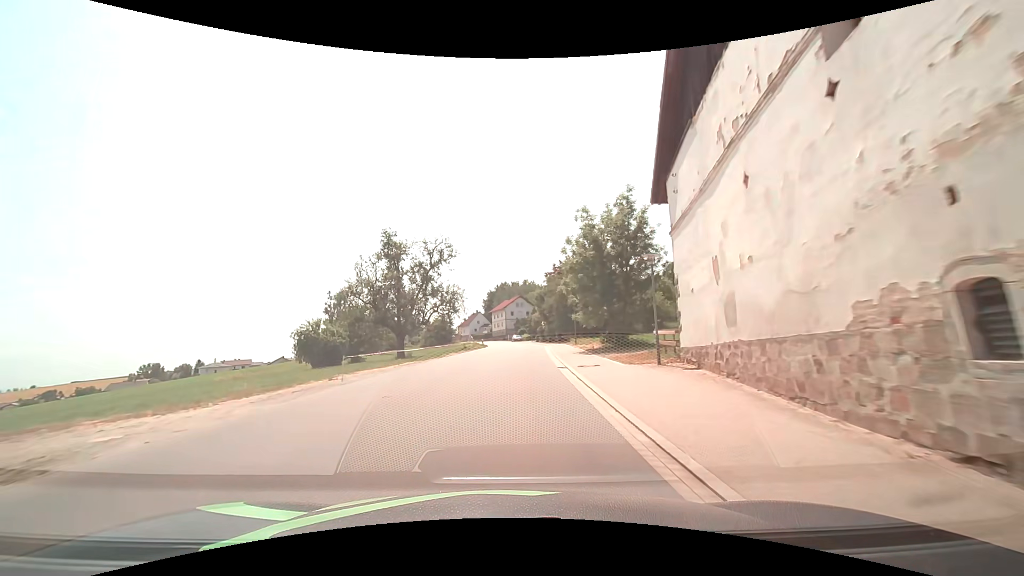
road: tertiary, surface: asphalt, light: Day
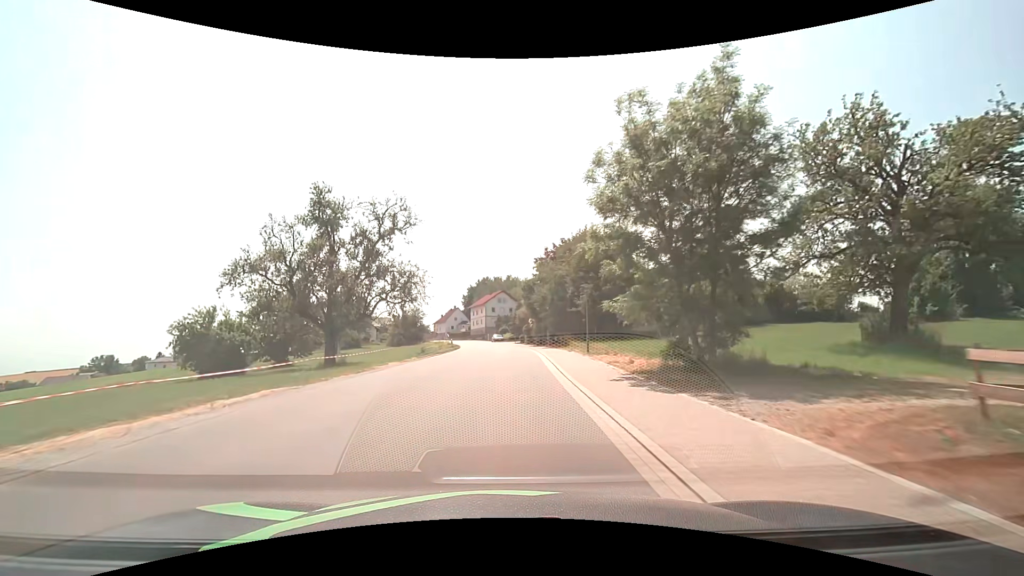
(+0.5, +15.3) m; +3°
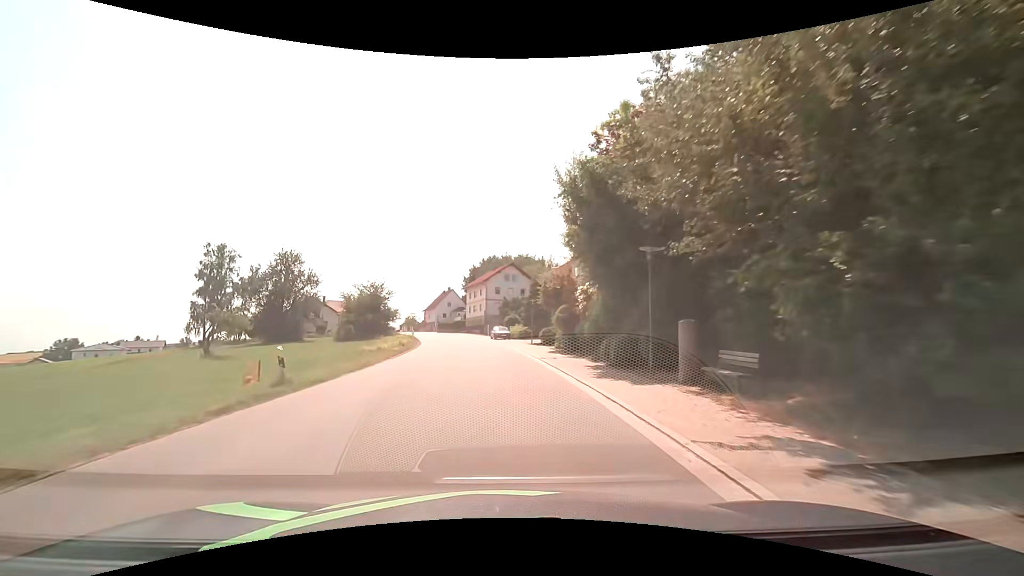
(-0.1, +38.4) m; -1°
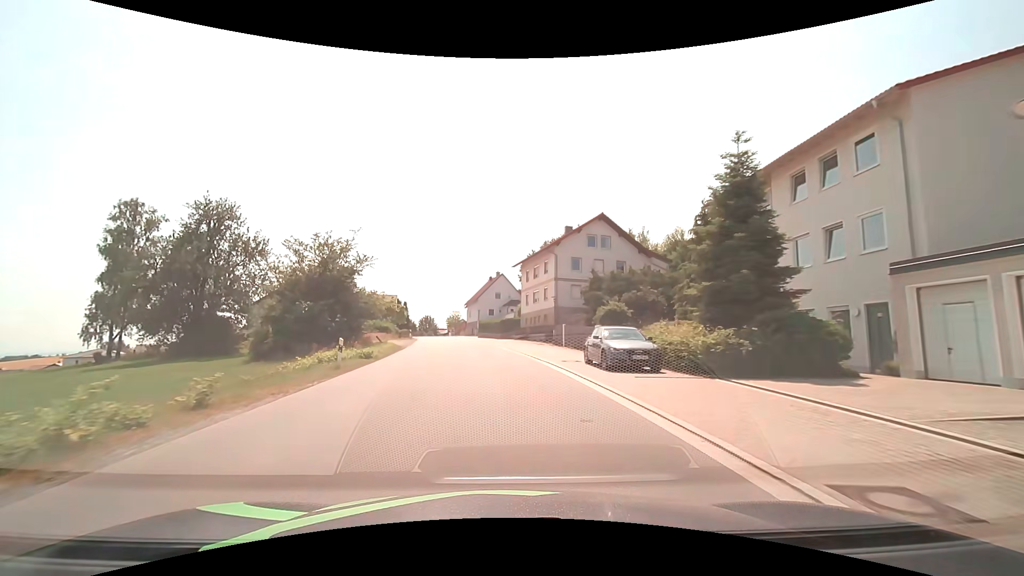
(-2.3, +38.2) m; -7°
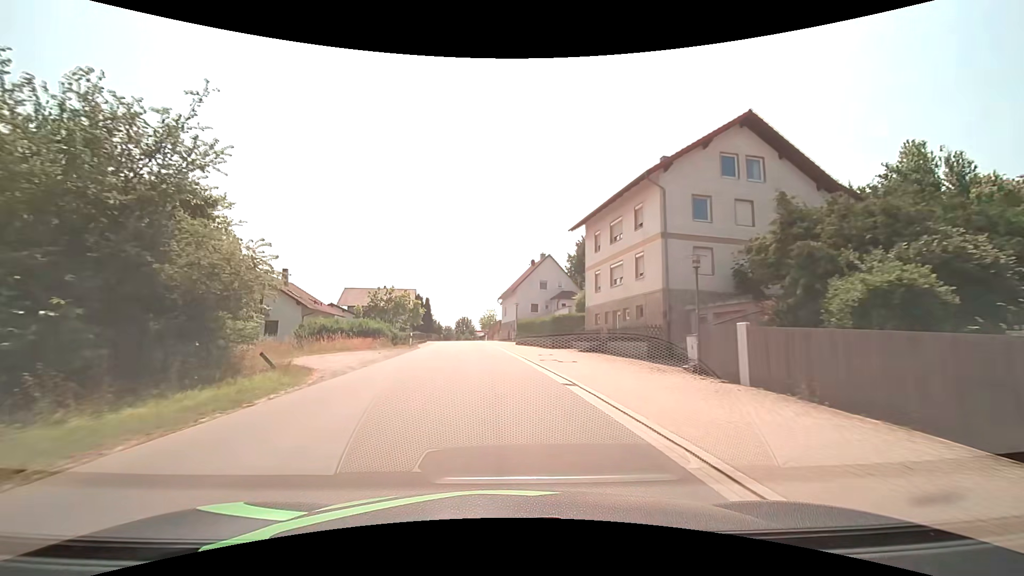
(-0.9, +22.8) m; -5°
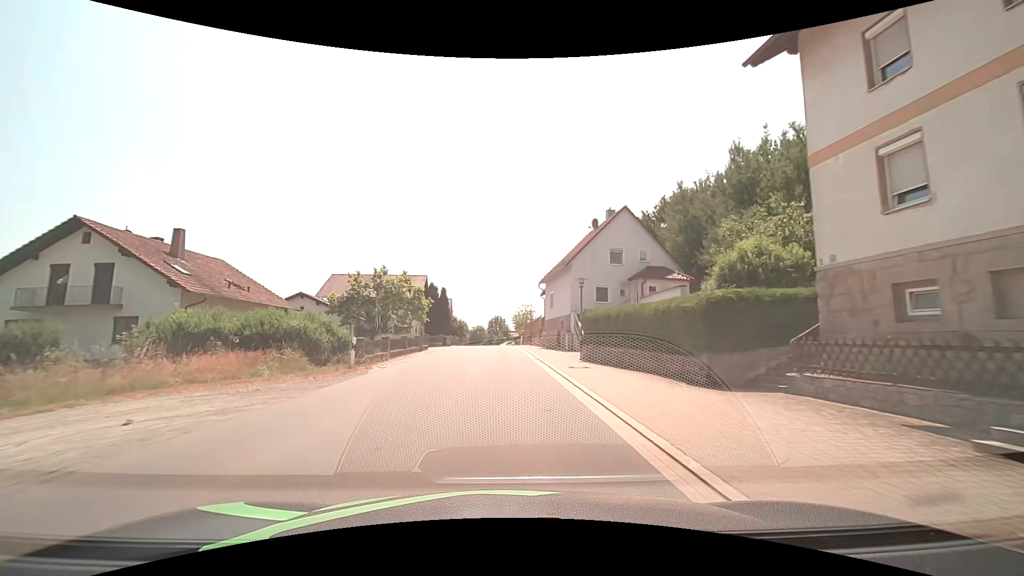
(-0.9, +22.8) m; -4°
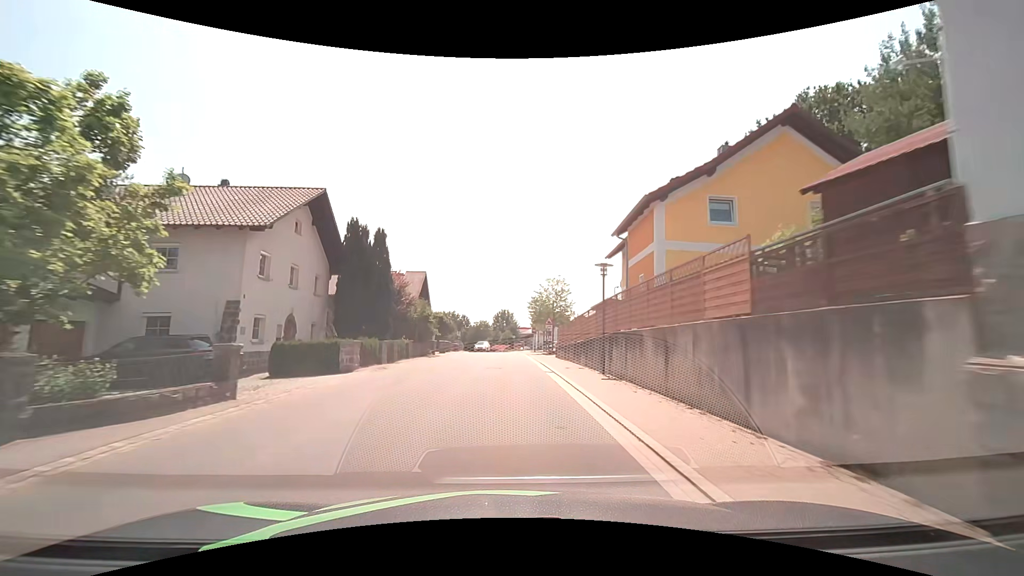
(-0.5, +38.2) m; -1°
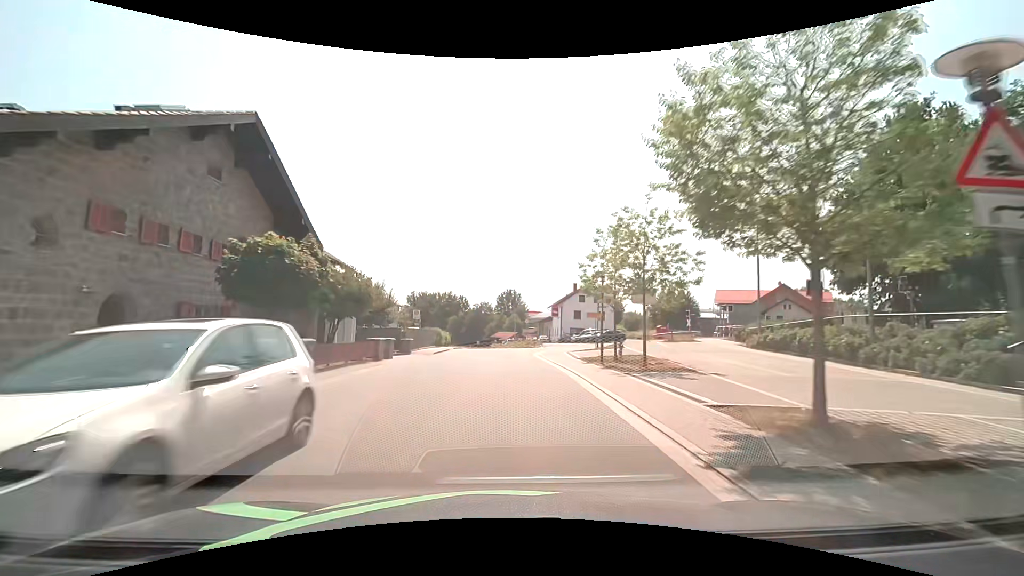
(-0.3, +38.7) m; -1°
(0, +10) (0, +20) (0, +30) (-1, +40) (-1, +50) (-2, +60) (-2, +70) (-3, +80) (-3, +90) (-4, +100) m
